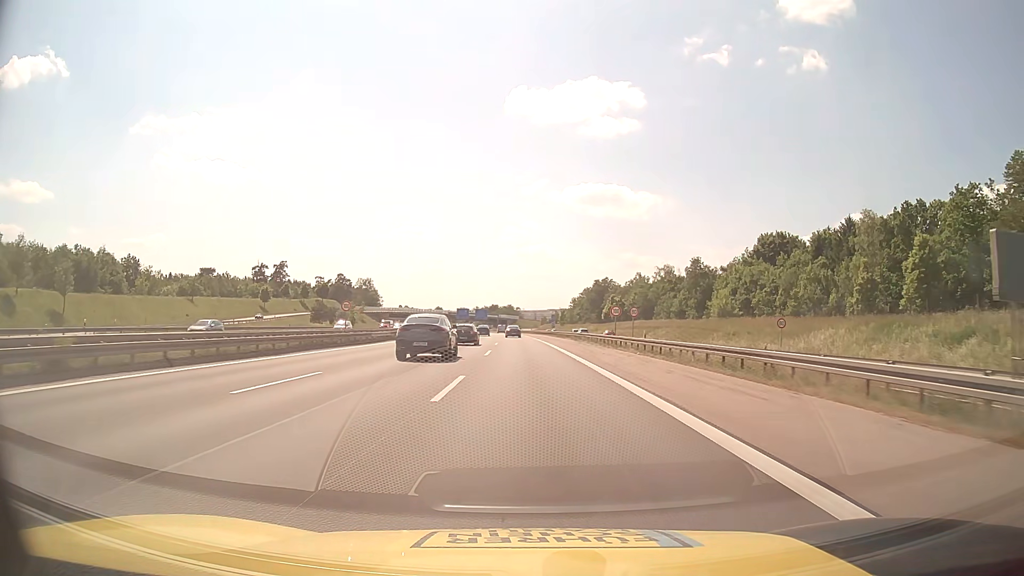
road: motorway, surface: asphalt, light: Day
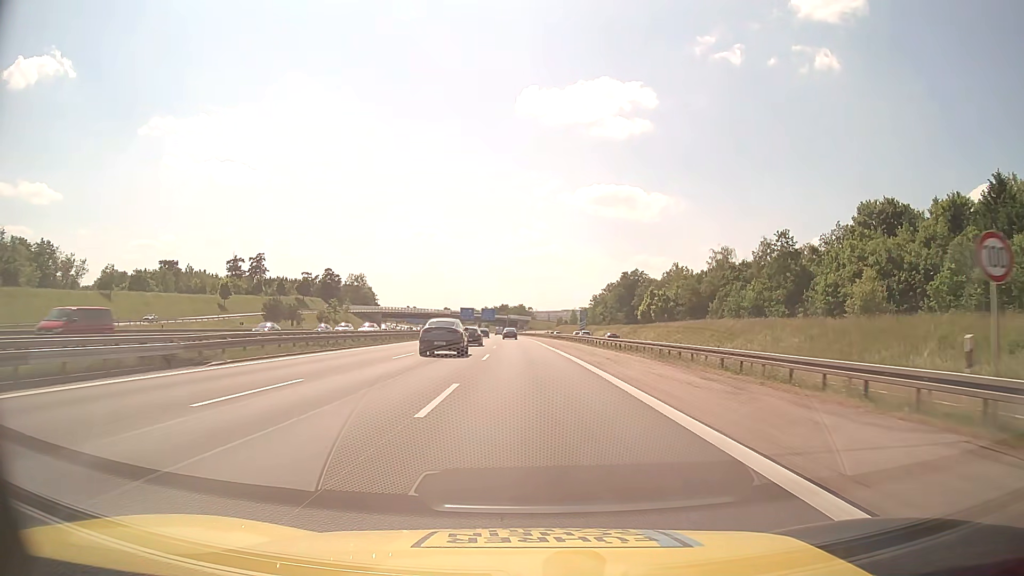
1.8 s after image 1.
(-0.4, +38.0) m; -1°
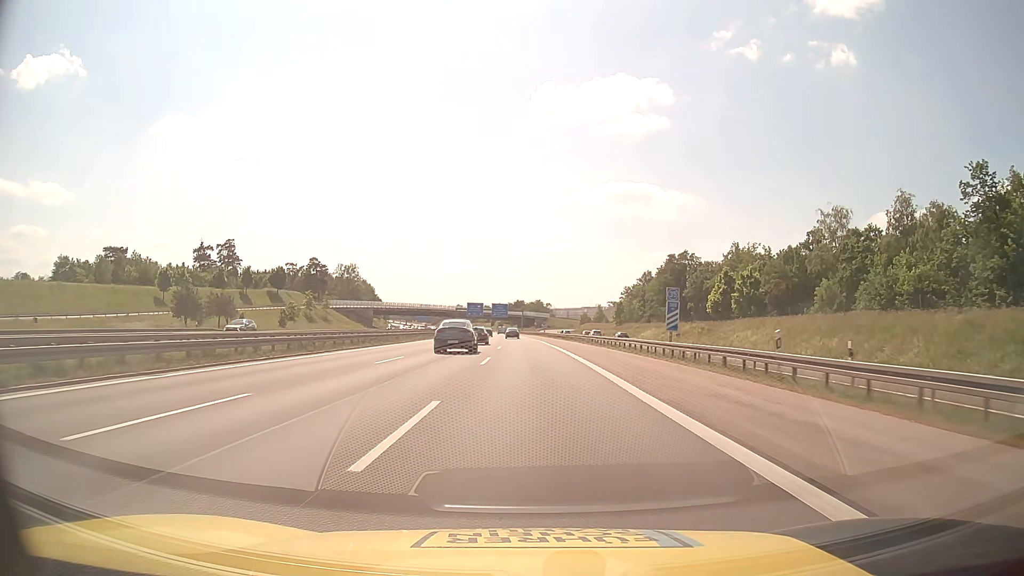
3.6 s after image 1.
(-0.4, +40.2) m; -1°
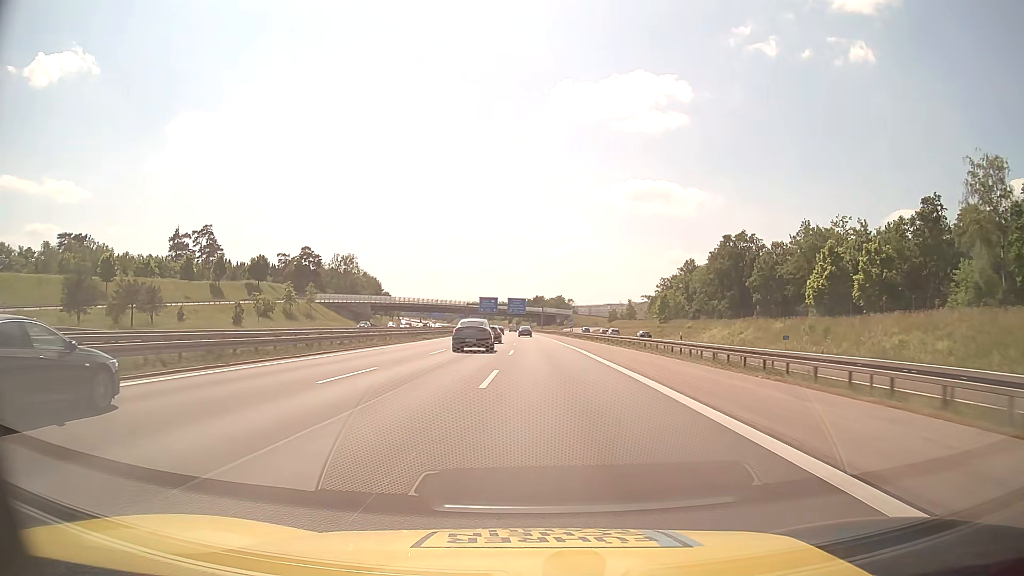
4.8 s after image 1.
(-0.3, +28.2) m; -2°
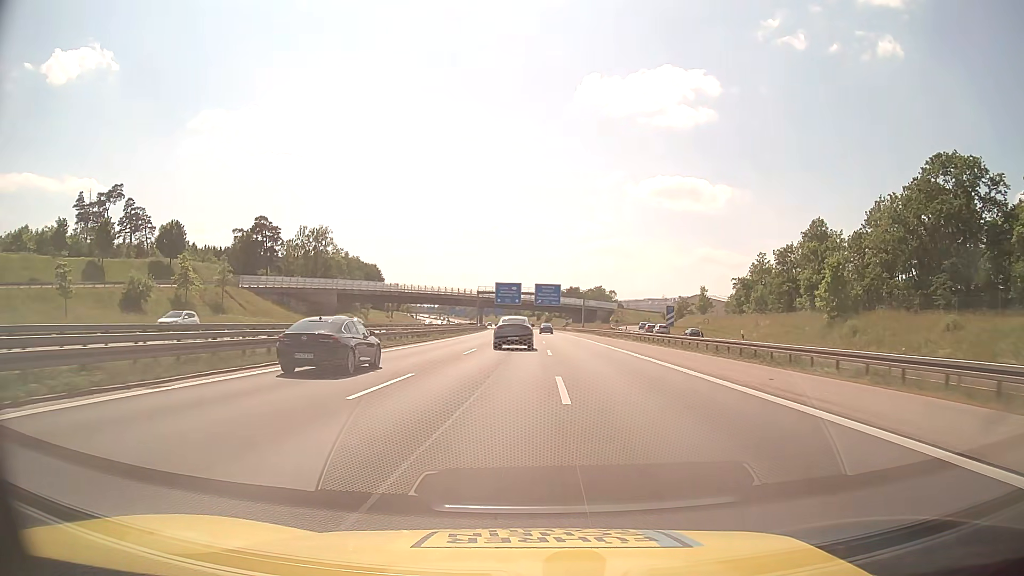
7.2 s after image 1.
(-1.3, +57.6) m; -2°
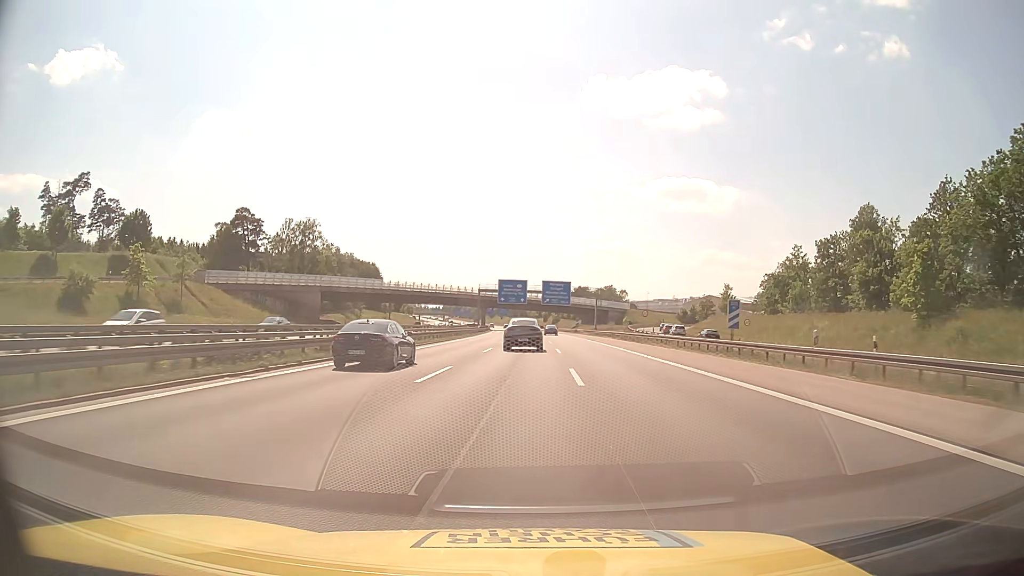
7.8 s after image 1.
(-0.1, +14.1) m; -1°
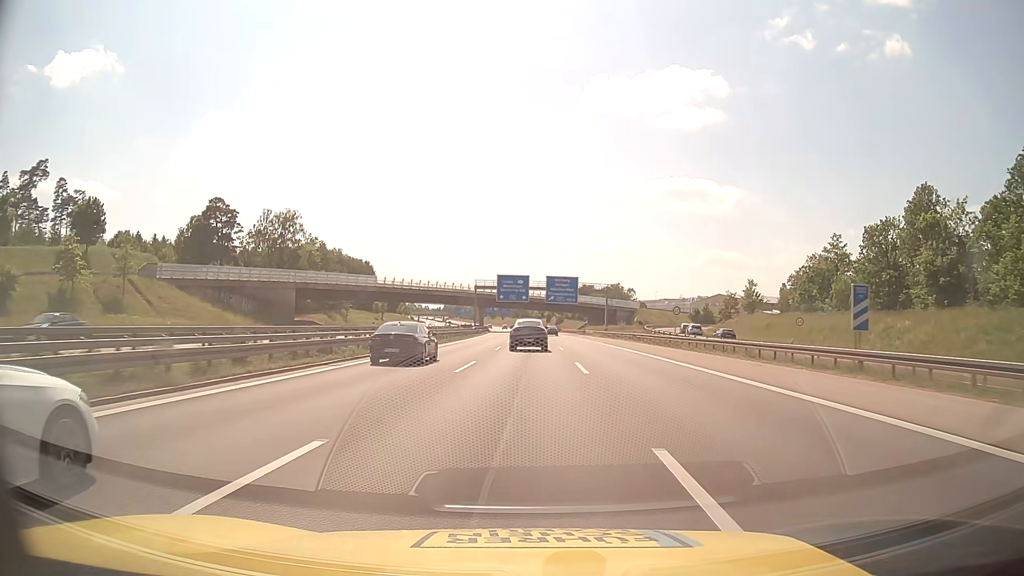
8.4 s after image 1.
(0.0, +14.0) m; 0°
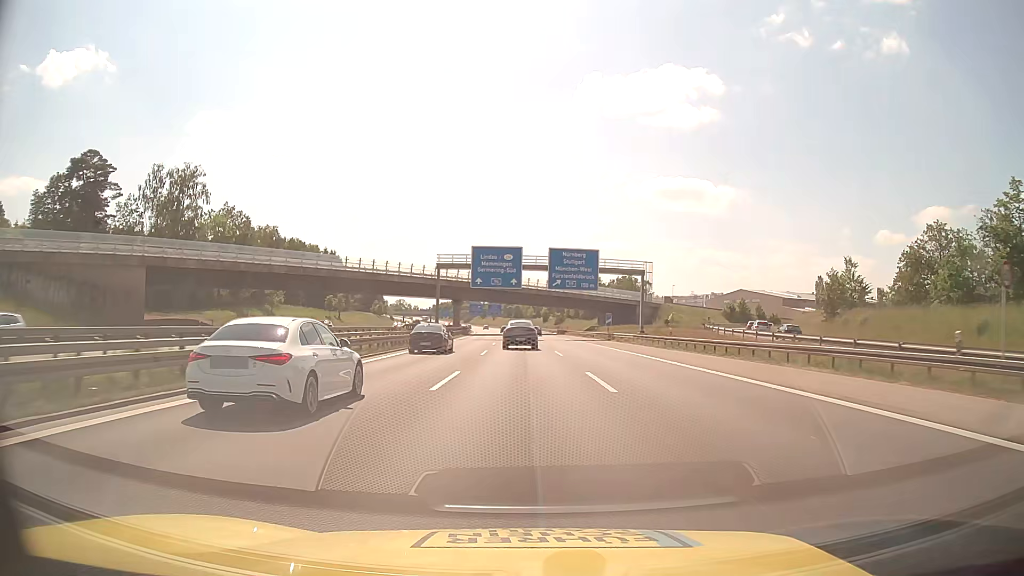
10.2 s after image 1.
(+0.3, +41.9) m; +1°
(0, +10) (0, +20) (0, +30) (0, +40) (0, +50) (-1, +60) (-1, +70) (-1, +80) (-2, +90) (-2, +100) m
